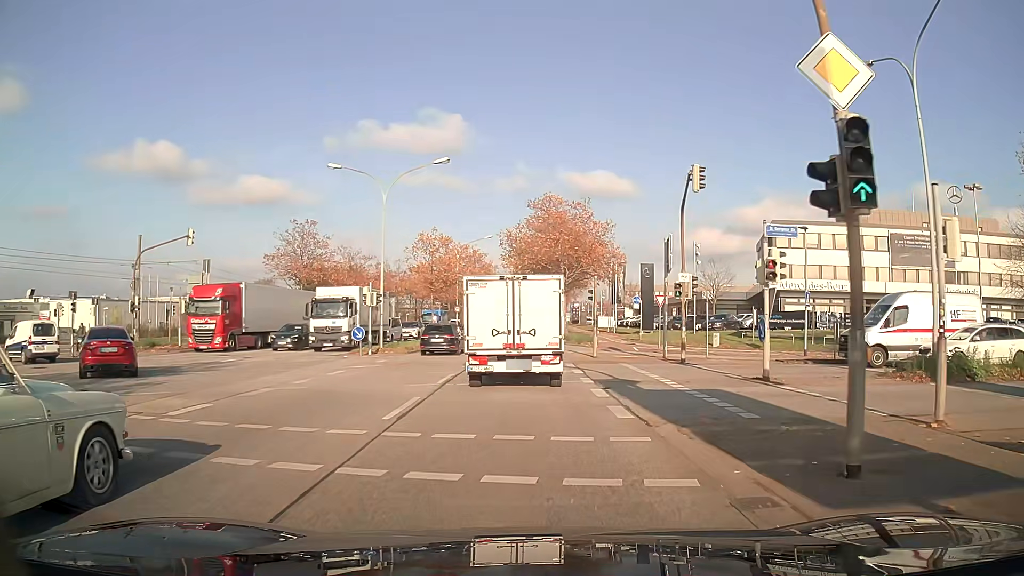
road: primary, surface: asphalt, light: Day
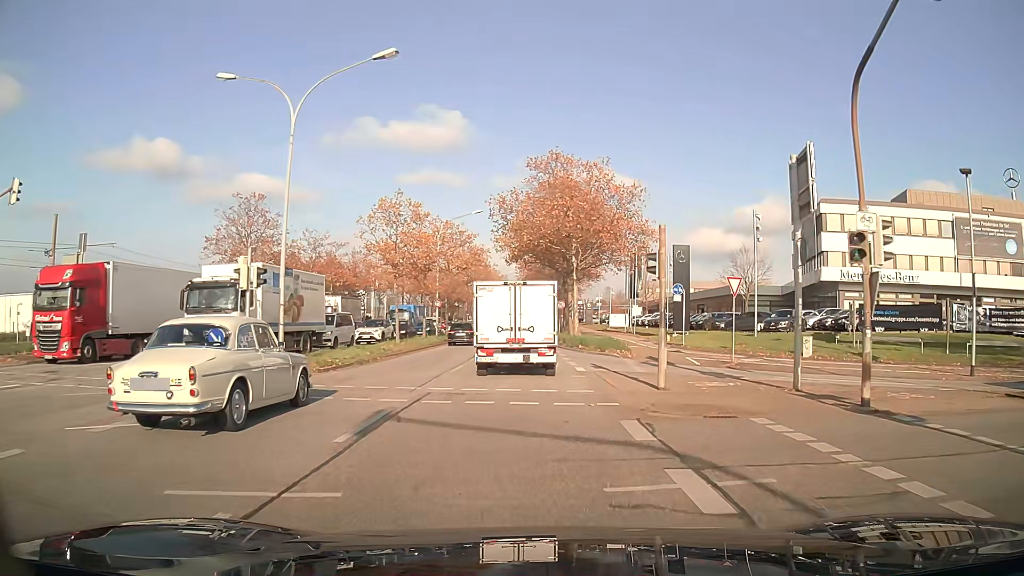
(0.0, +14.4) m; 0°
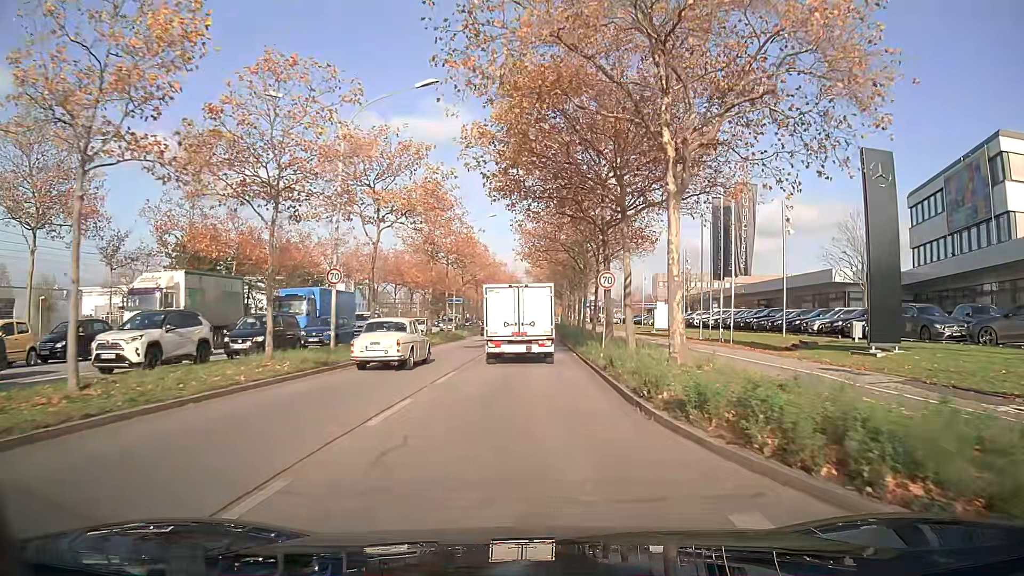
(-0.1, +28.7) m; 0°
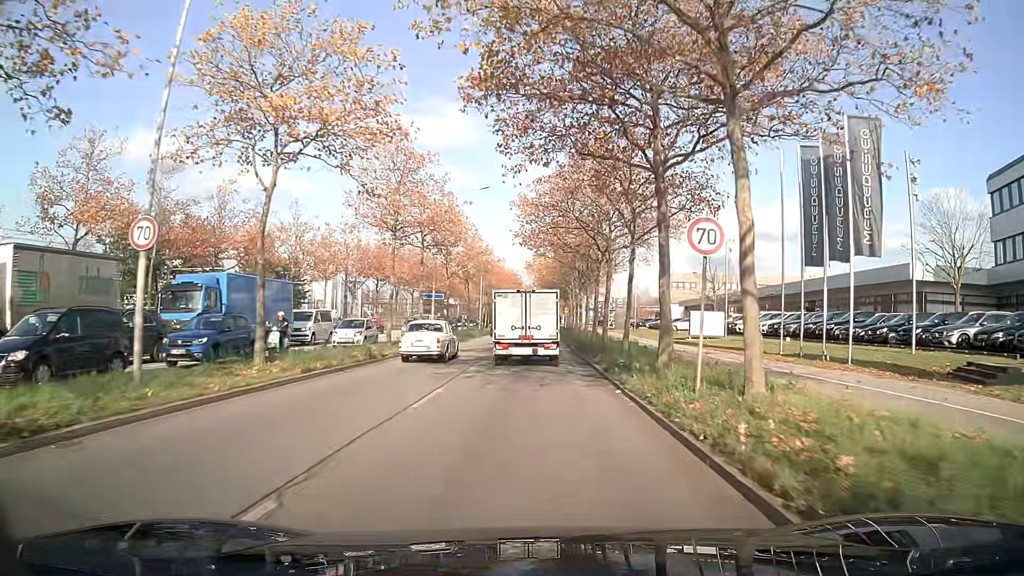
(0.0, +12.7) m; 0°
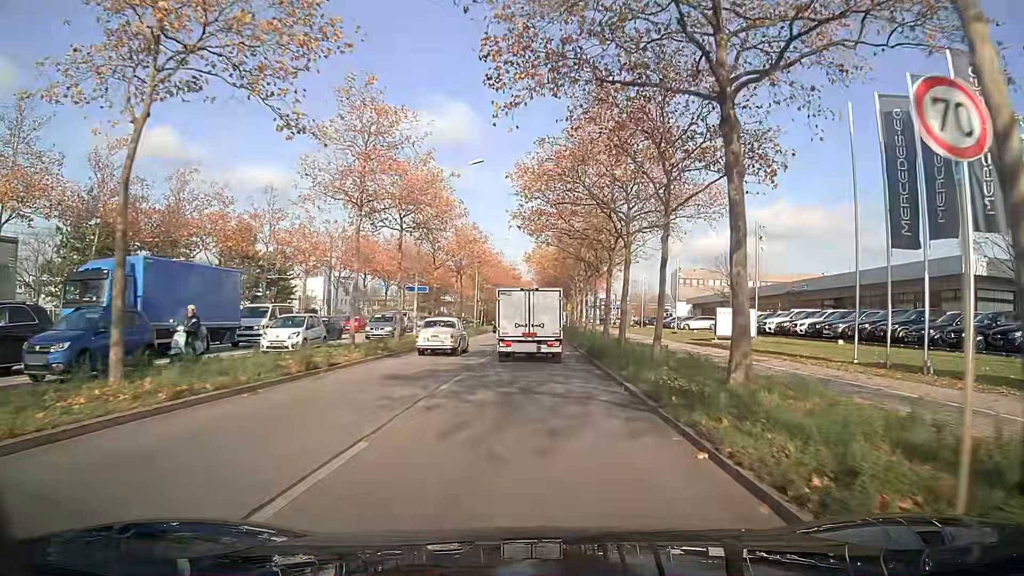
(0.0, +6.5) m; 0°
